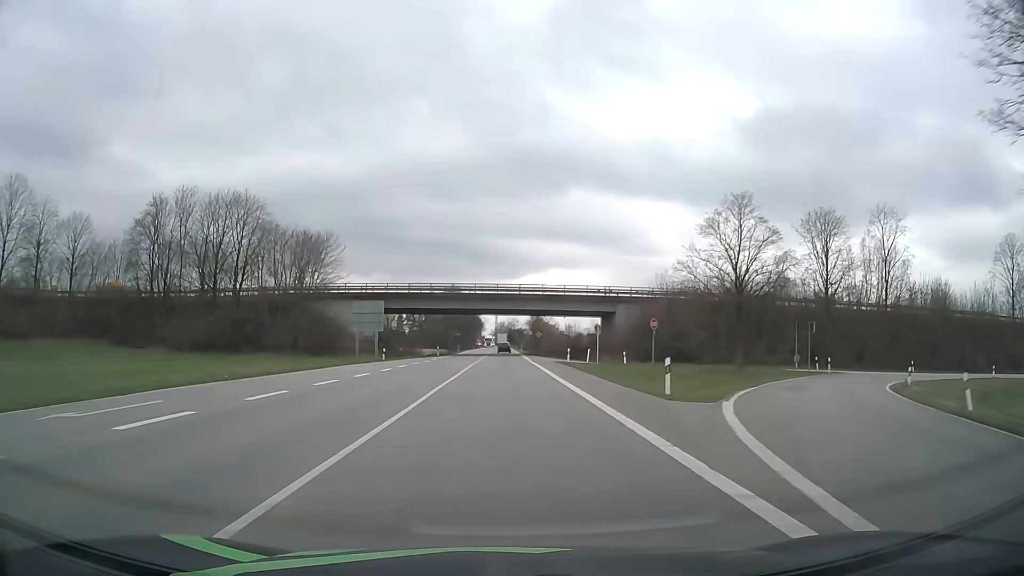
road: primary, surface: asphalt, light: Day
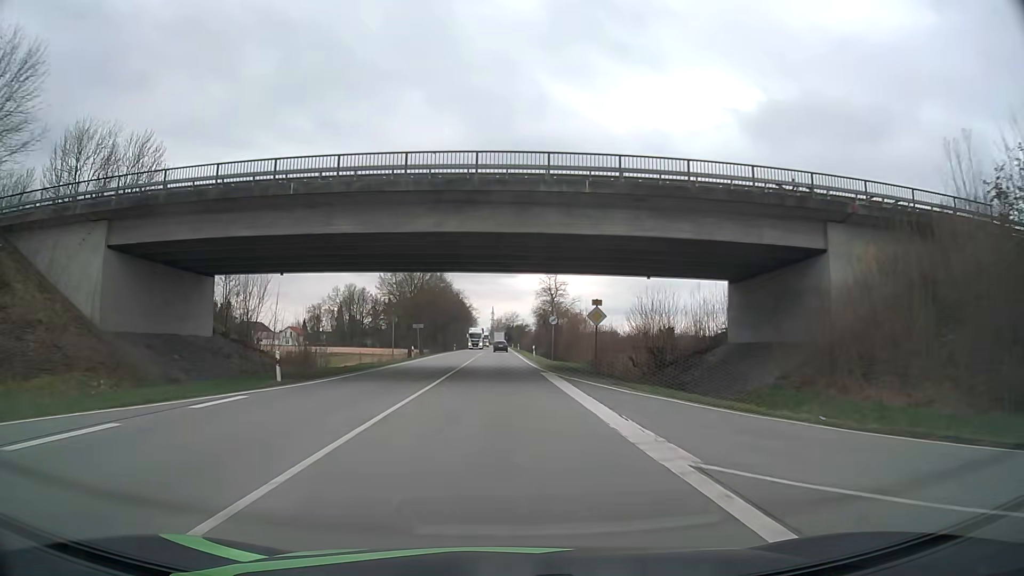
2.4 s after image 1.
(0.0, +50.6) m; 0°
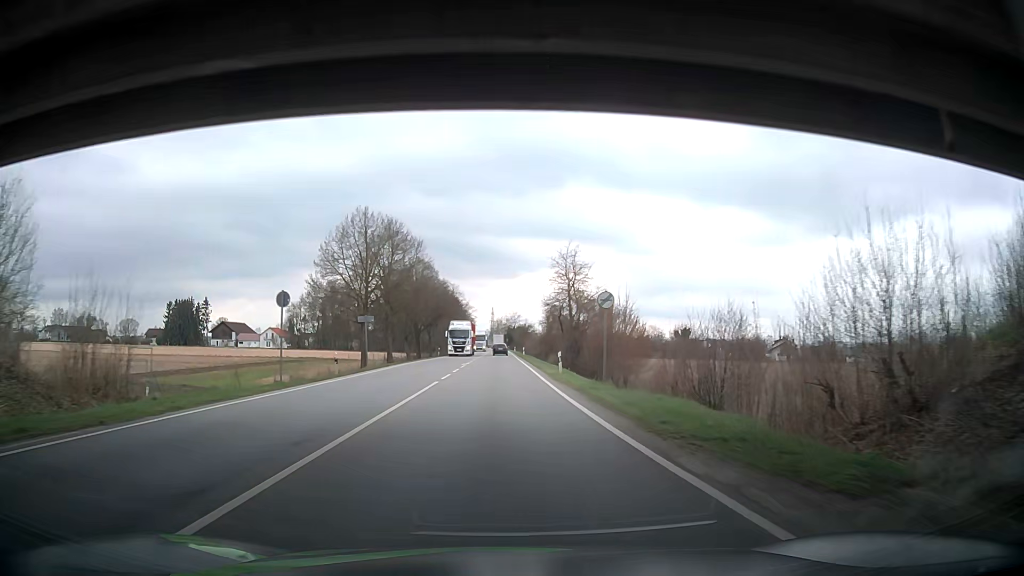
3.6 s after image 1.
(0.0, +25.1) m; 0°
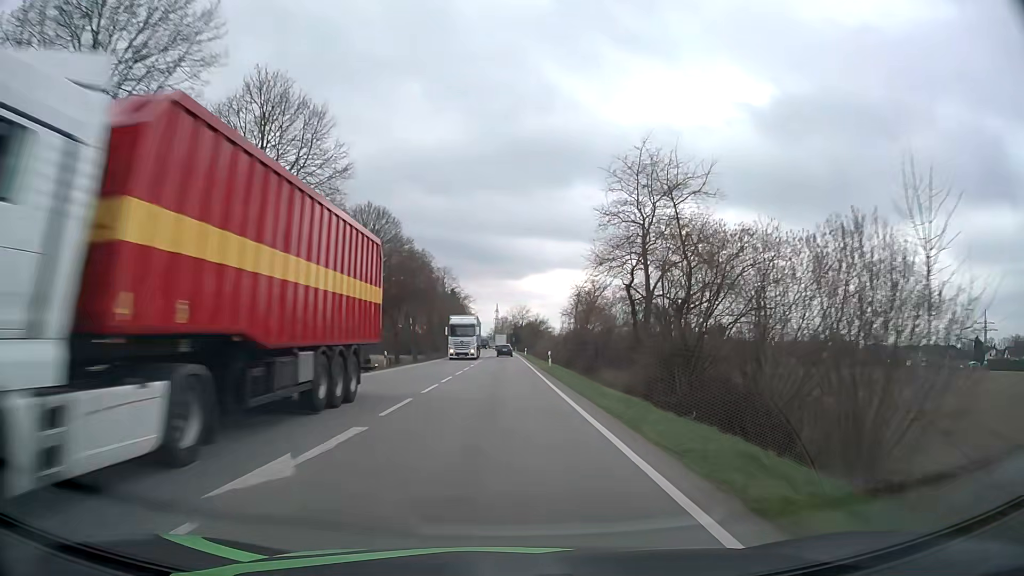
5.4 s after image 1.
(-0.1, +37.4) m; 0°
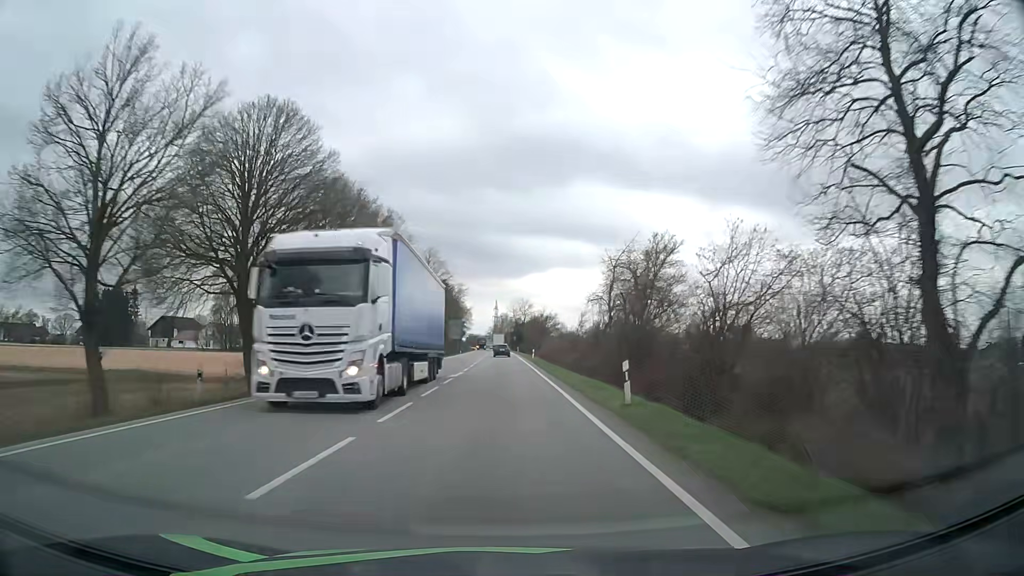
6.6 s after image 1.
(0.0, +25.0) m; 0°
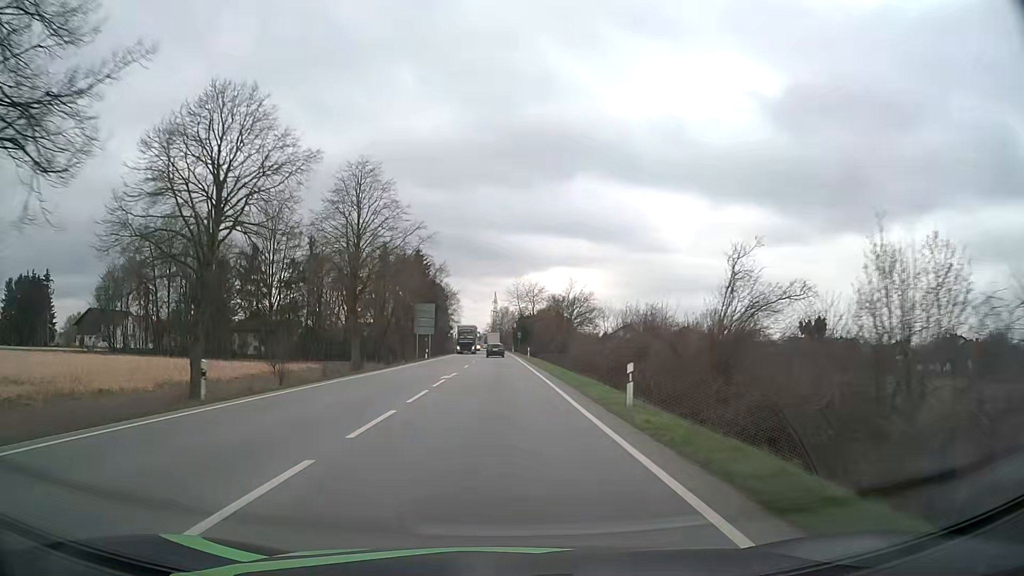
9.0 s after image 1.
(0.0, +50.4) m; 0°
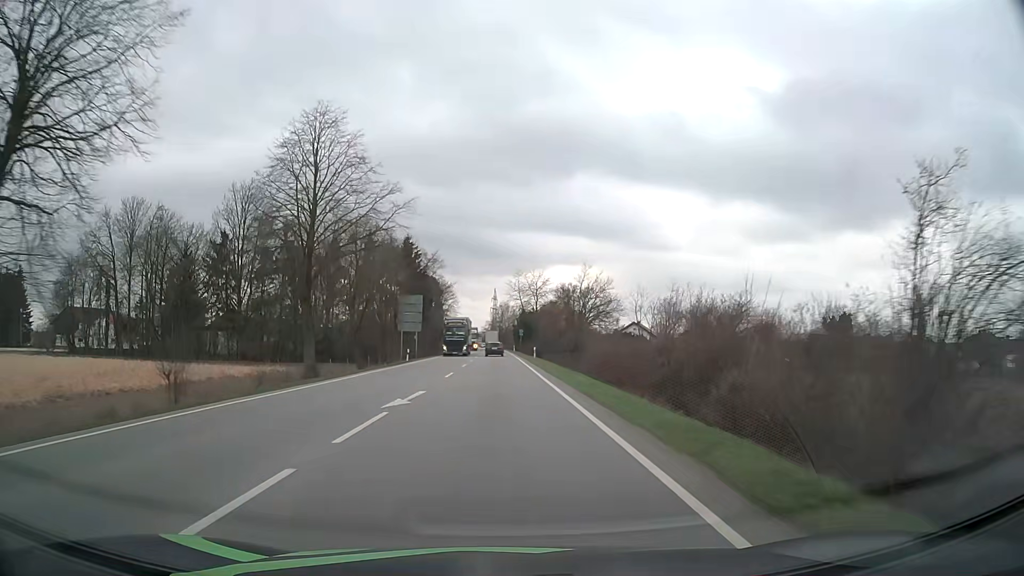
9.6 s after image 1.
(0.0, +12.7) m; 0°
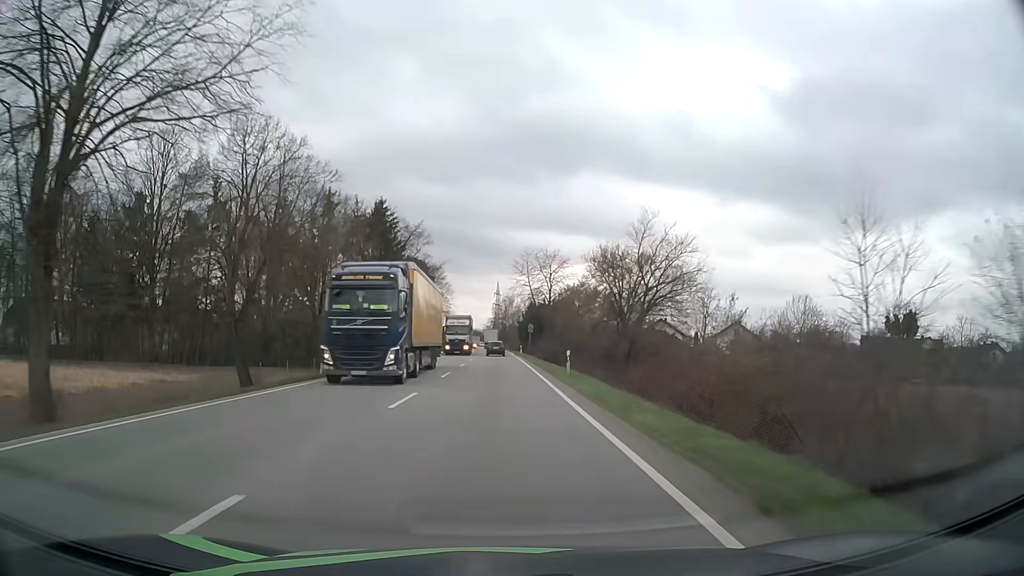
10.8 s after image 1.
(-0.1, +25.4) m; 0°
(0, +10) (0, +20) (0, +30) (0, +40) (0, +50) (-1, +60) (-1, +70) (-1, +80) (-1, +90) (-1, +100) m
